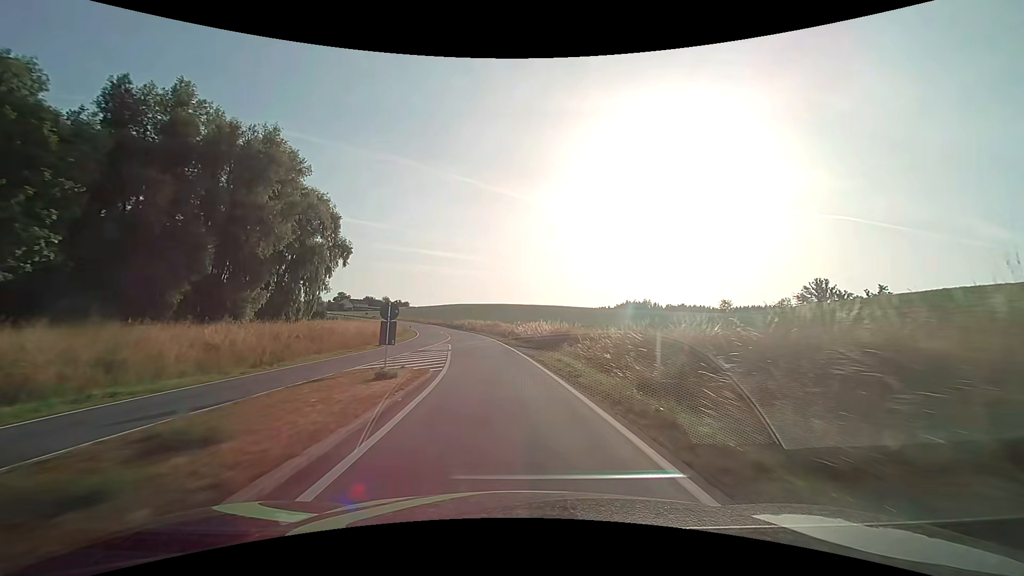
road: secondary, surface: asphalt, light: Day
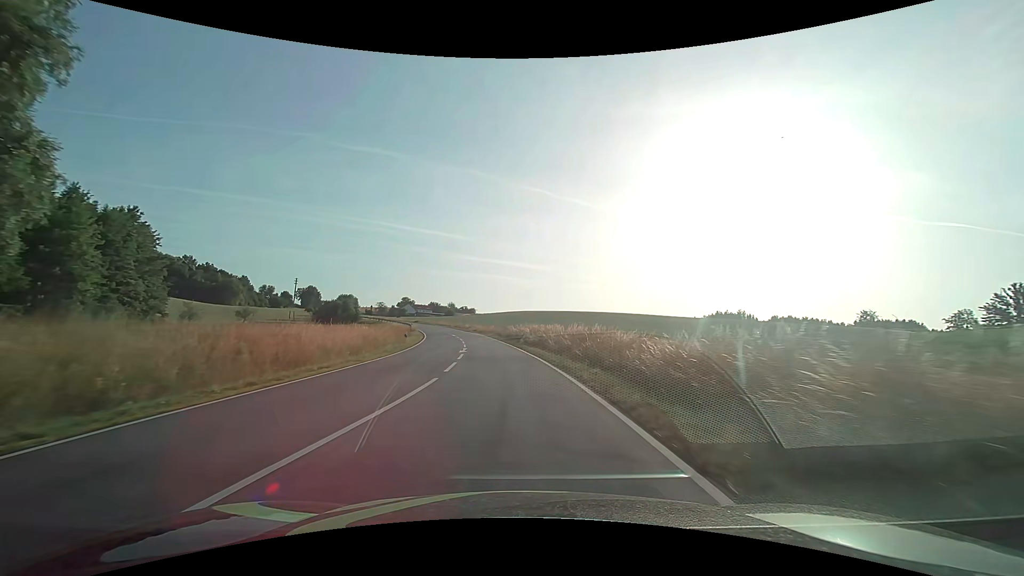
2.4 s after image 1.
(-3.4, +44.0) m; -8°
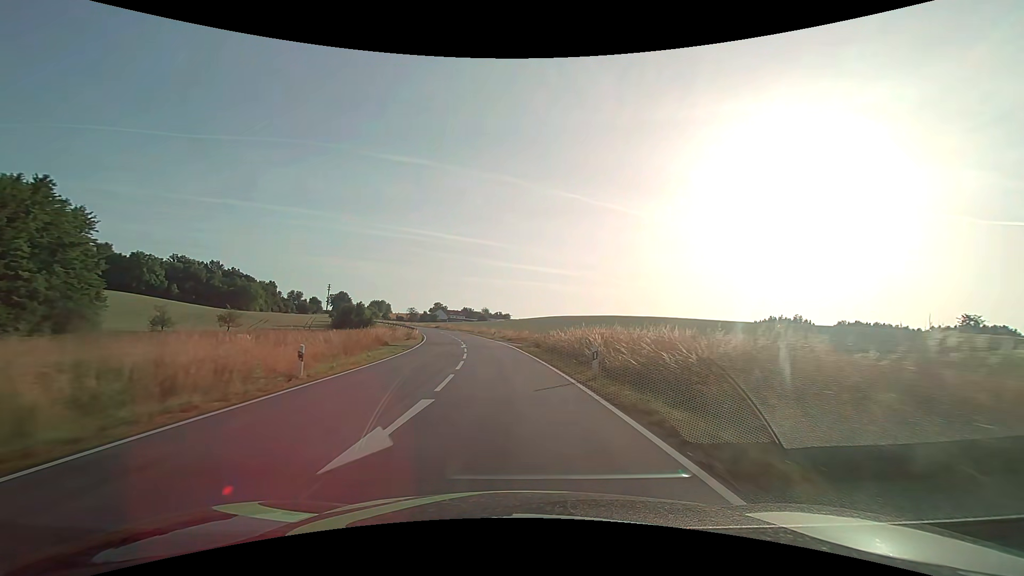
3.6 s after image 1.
(-0.8, +23.1) m; -4°
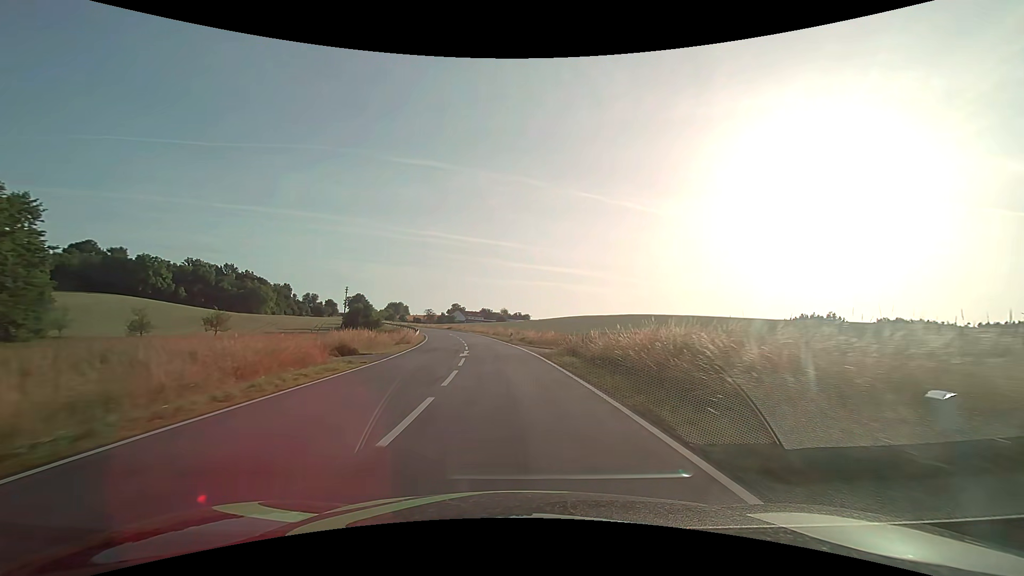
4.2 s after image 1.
(-0.2, +11.9) m; -2°
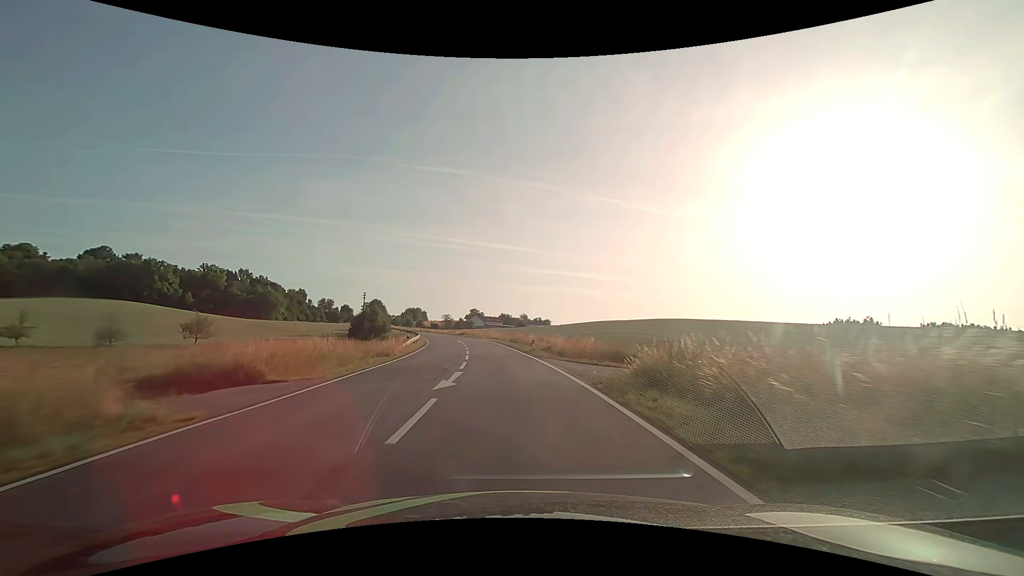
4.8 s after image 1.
(-0.3, +12.0) m; -3°
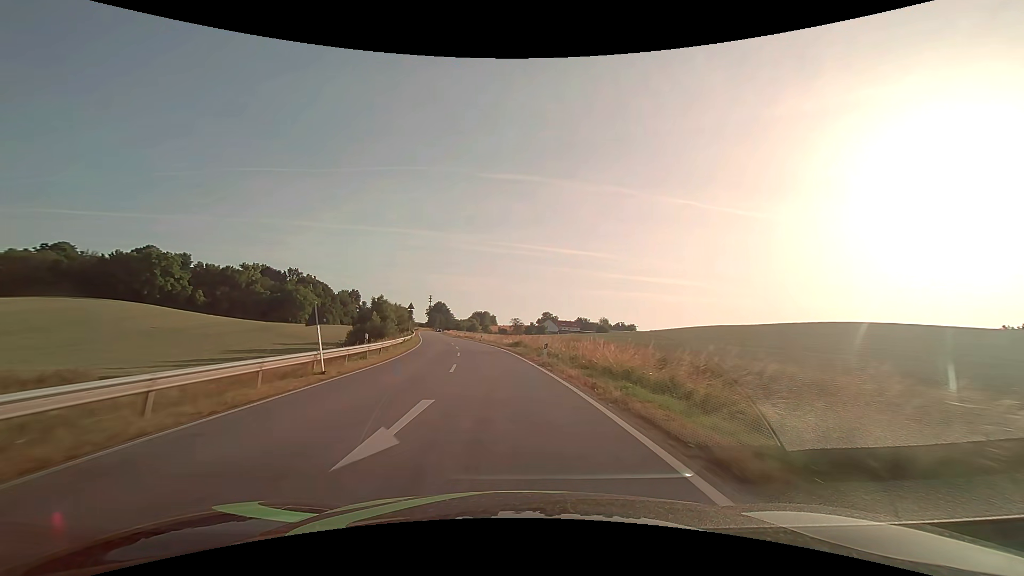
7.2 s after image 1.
(-3.5, +49.2) m; -8°
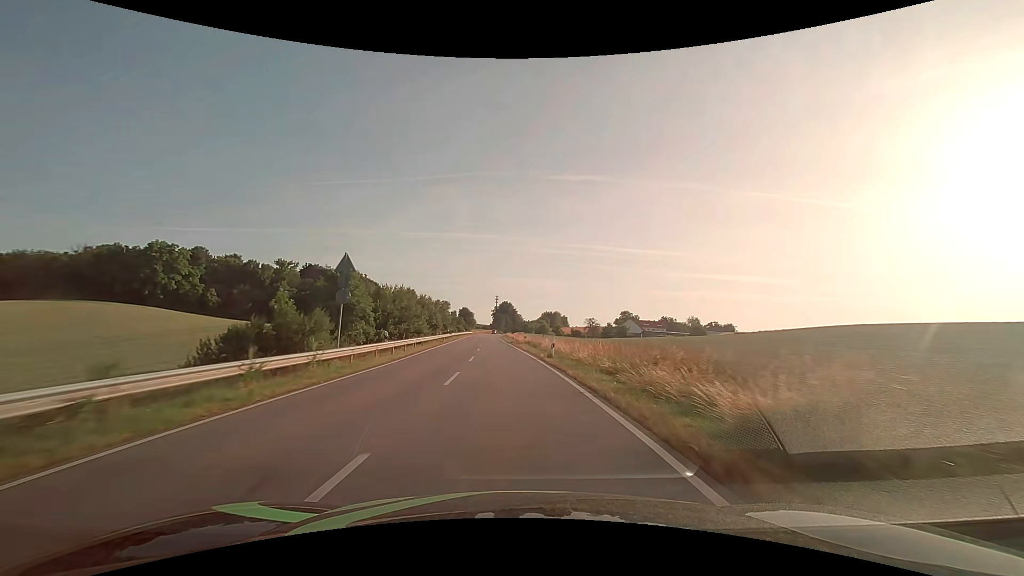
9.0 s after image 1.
(-2.7, +38.2) m; -8°
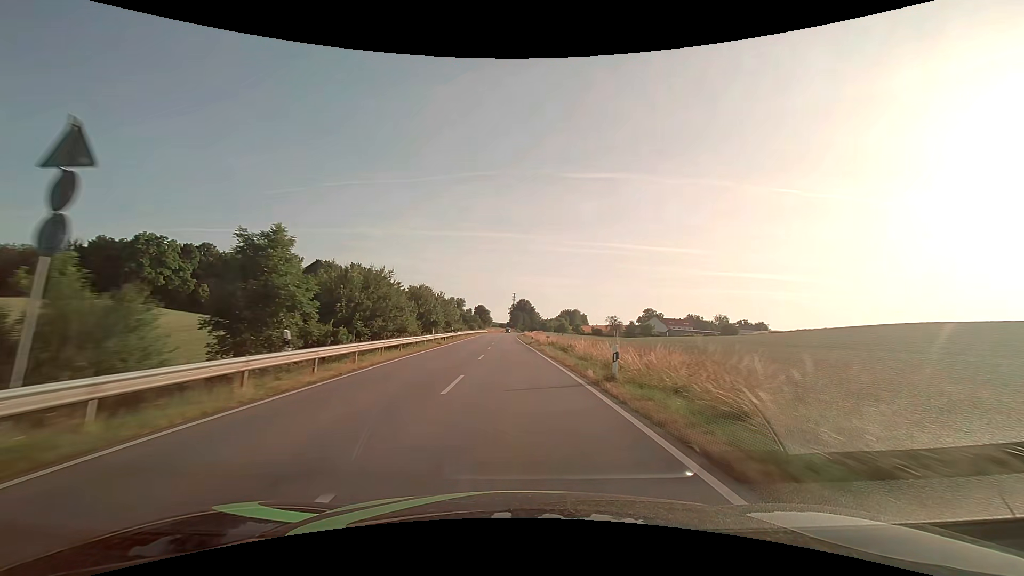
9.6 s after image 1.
(-0.3, +13.0) m; -2°
(0, +10) (0, +20) (0, +30) (-1, +40) (-1, +50) (-1, +60) (-1, +70) (-1, +80) (-2, +90) (-2, +100) m
